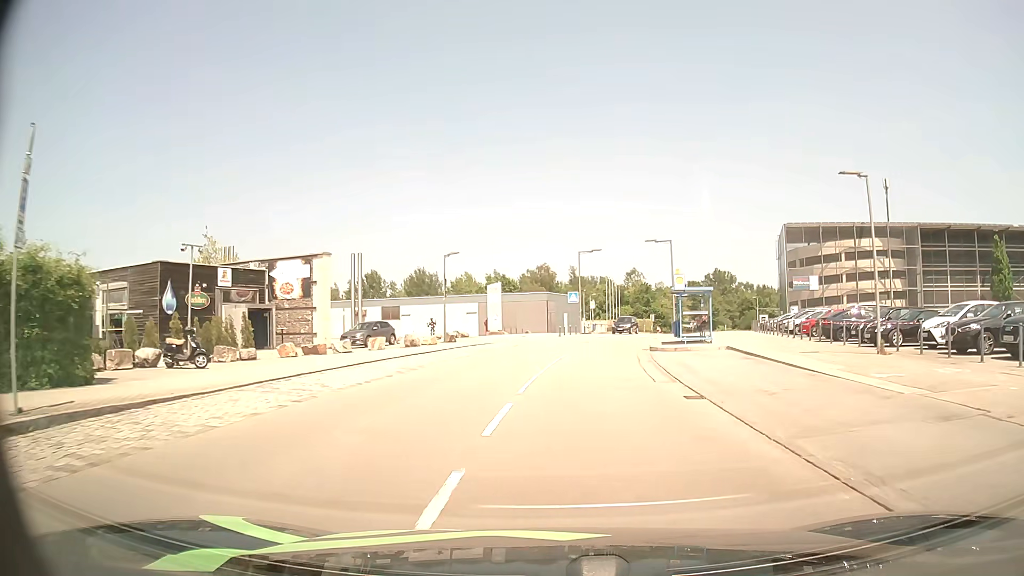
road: residential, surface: asphalt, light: Day
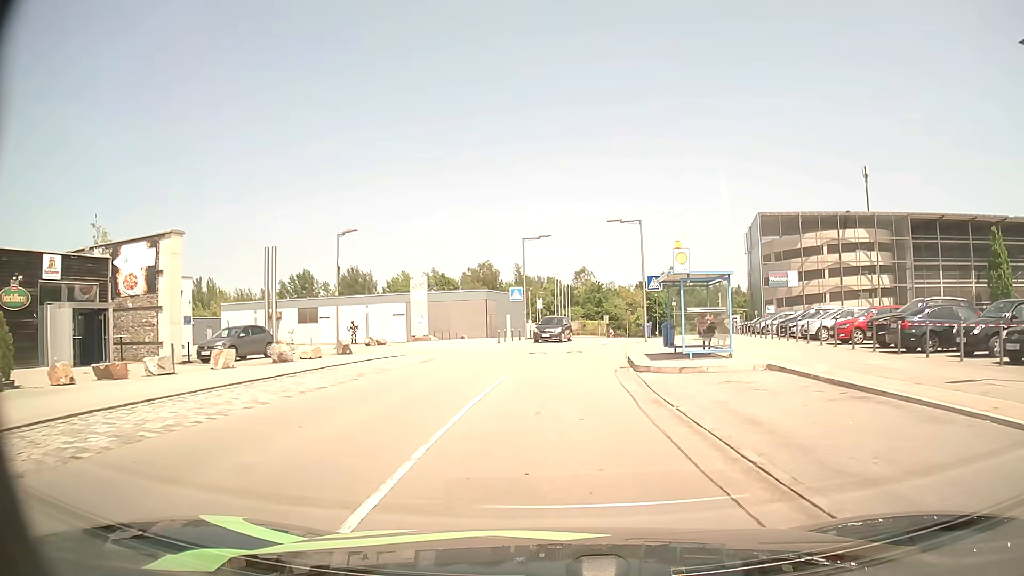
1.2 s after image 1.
(+0.5, +10.9) m; +5°
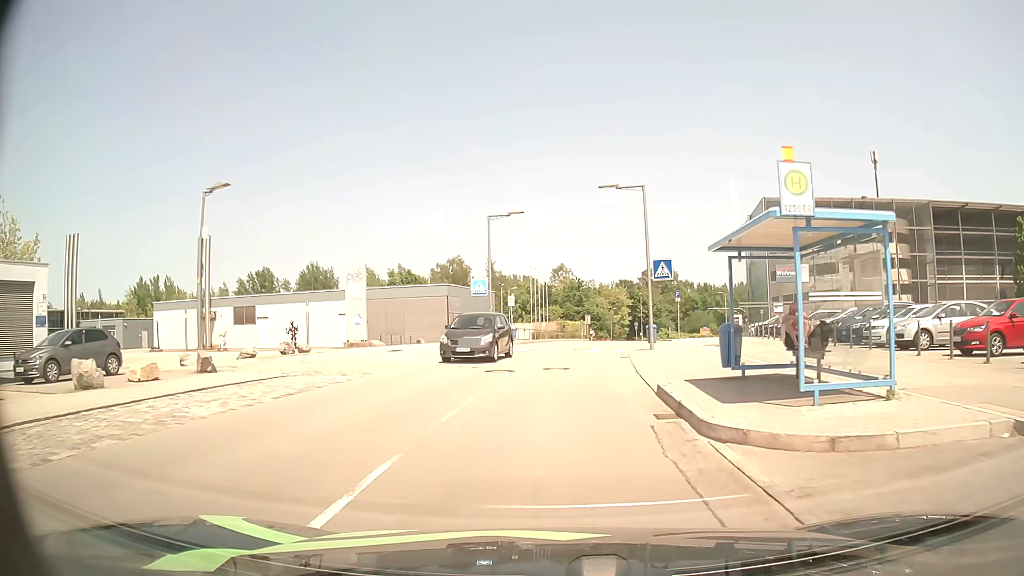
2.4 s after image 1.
(+0.2, +10.2) m; +2°
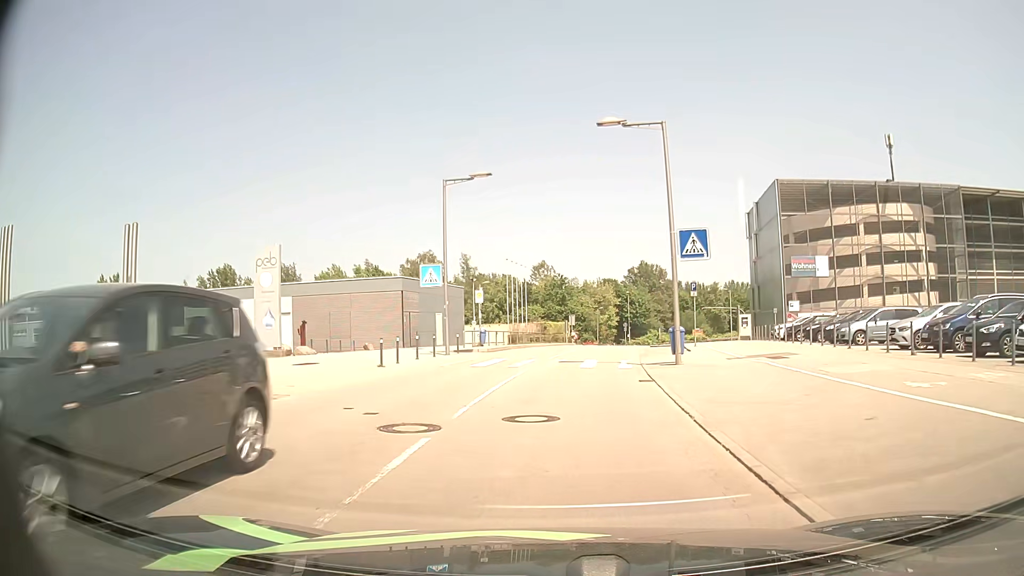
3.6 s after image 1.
(+0.1, +9.6) m; +2°
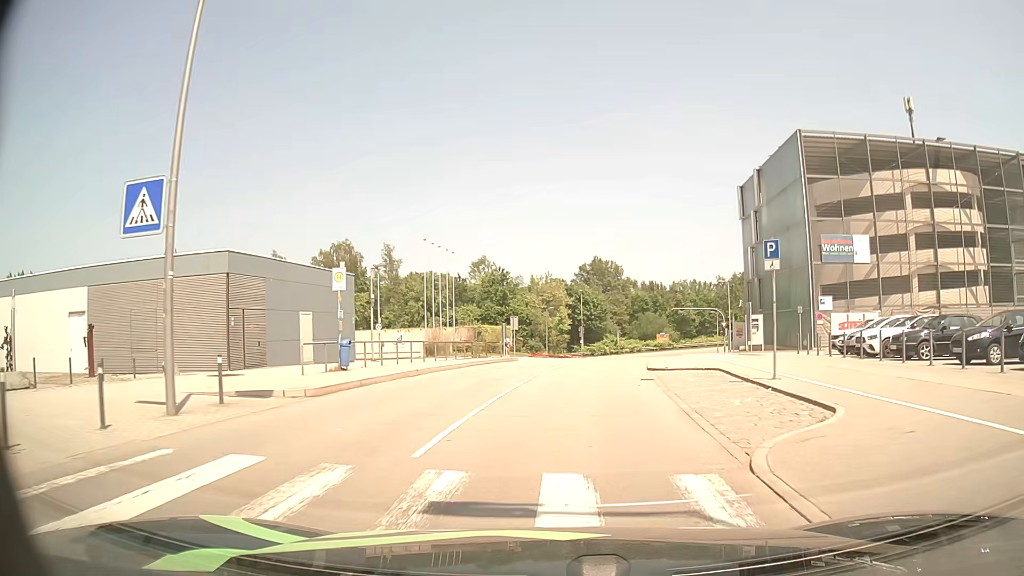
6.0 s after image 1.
(+0.7, +17.6) m; +5°
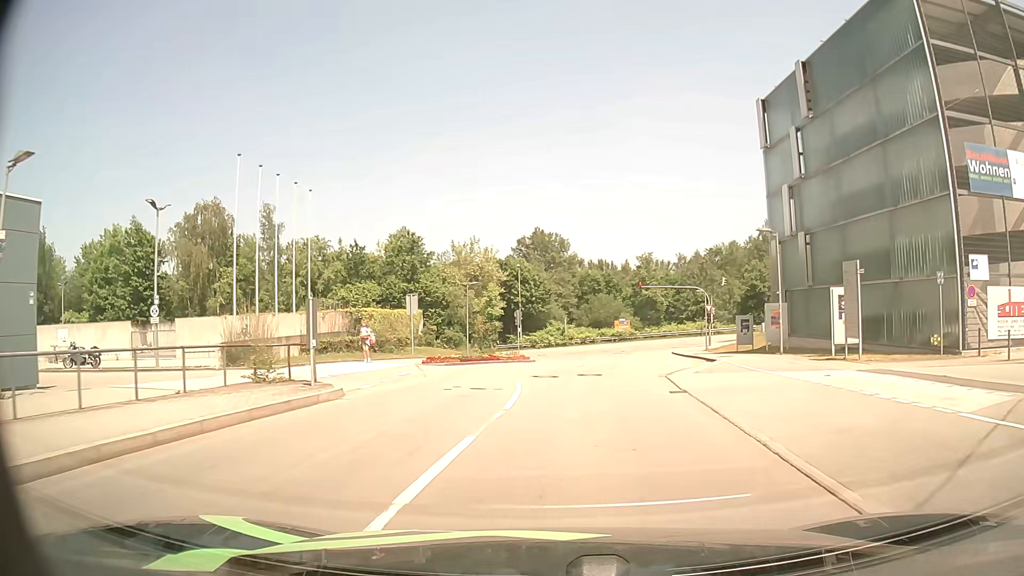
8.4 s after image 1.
(+1.0, +22.1) m; +5°
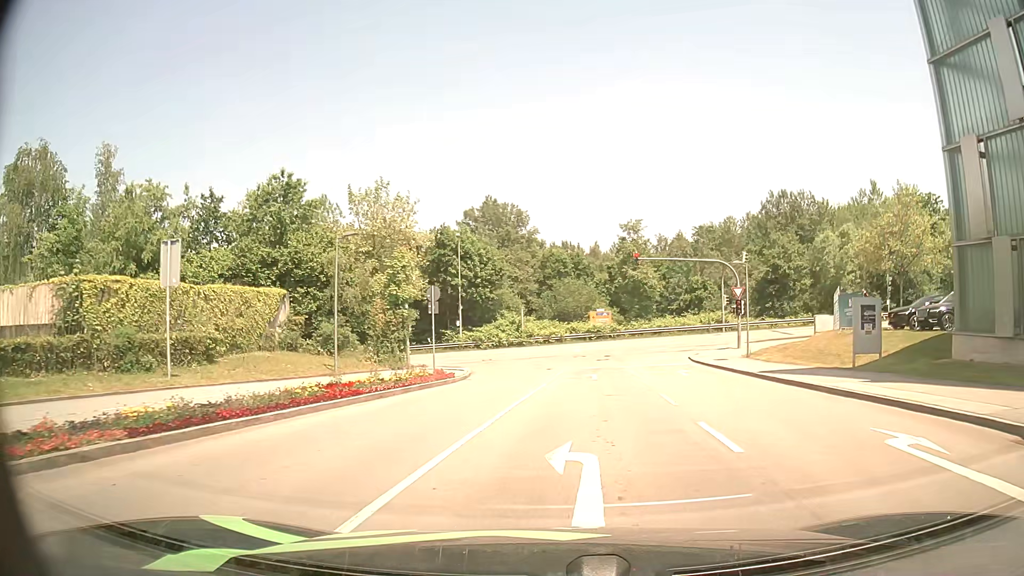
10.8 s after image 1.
(+0.6, +22.3) m; +3°
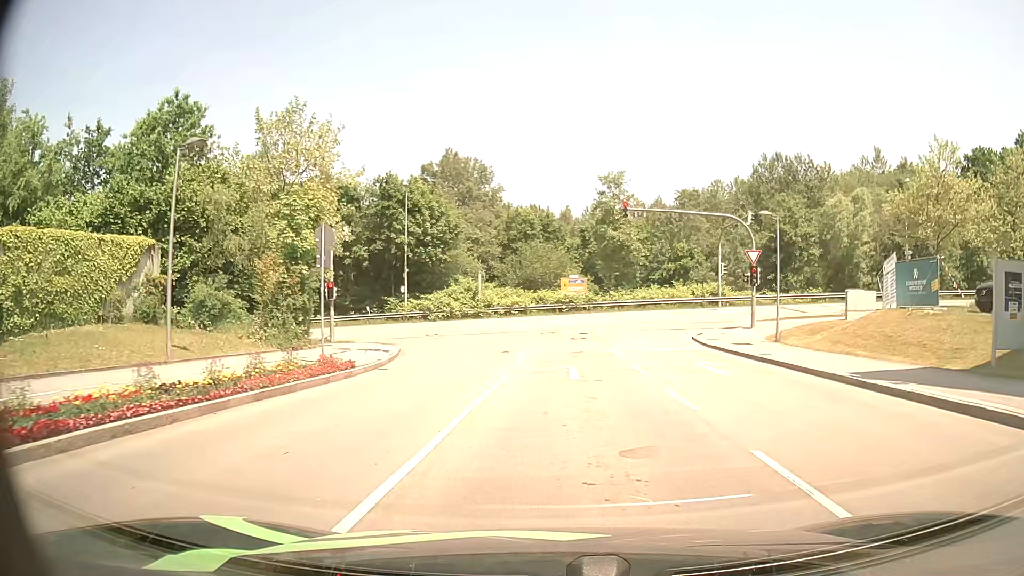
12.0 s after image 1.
(+0.3, +9.6) m; +3°
(0, +10) (+1, +20) (+1, +30) (-3, +39) (-12, +44) (-22, +46) (-32, +45) (-41, +45) (-51, +44) (-61, +43) m
